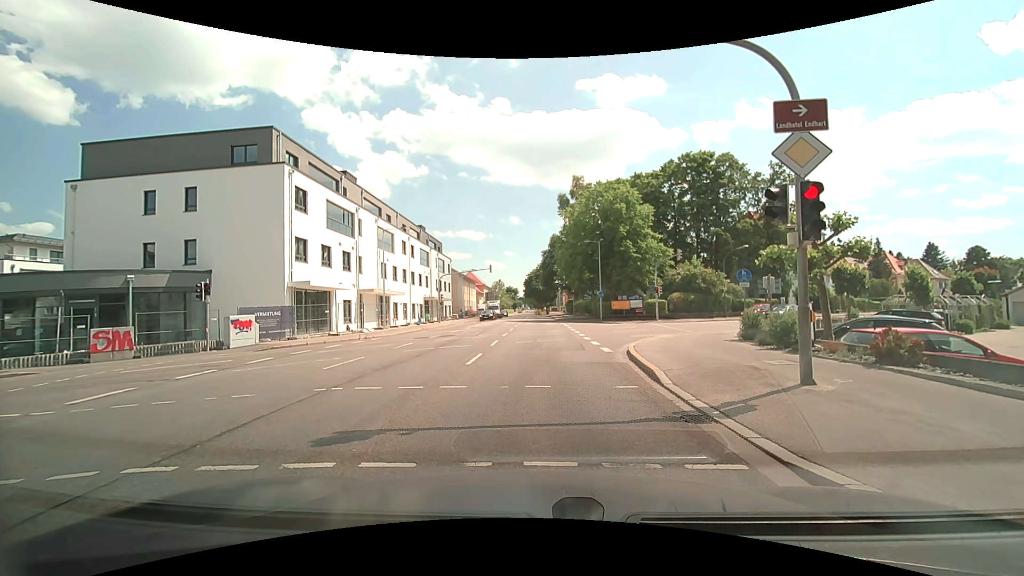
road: secondary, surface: asphalt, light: Day
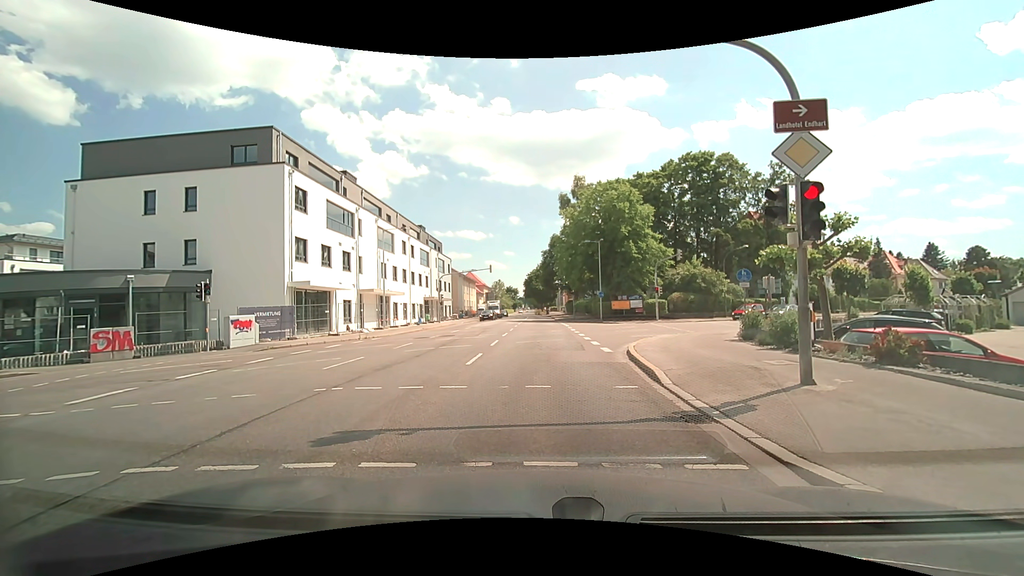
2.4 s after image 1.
(0.0, 0.0) m; 0°
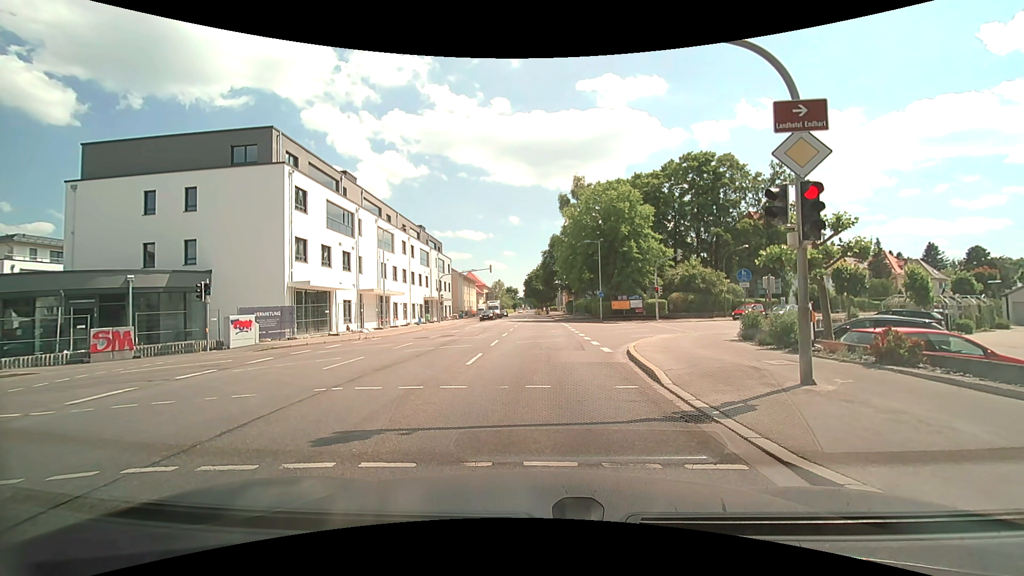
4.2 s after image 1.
(0.0, 0.0) m; 0°
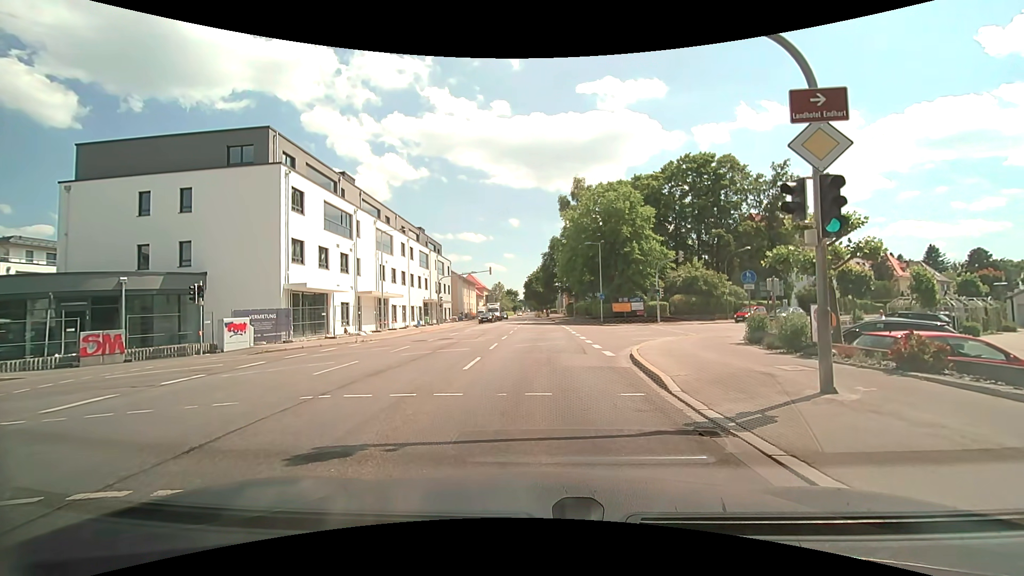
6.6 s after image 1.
(0.0, +0.6) m; 0°
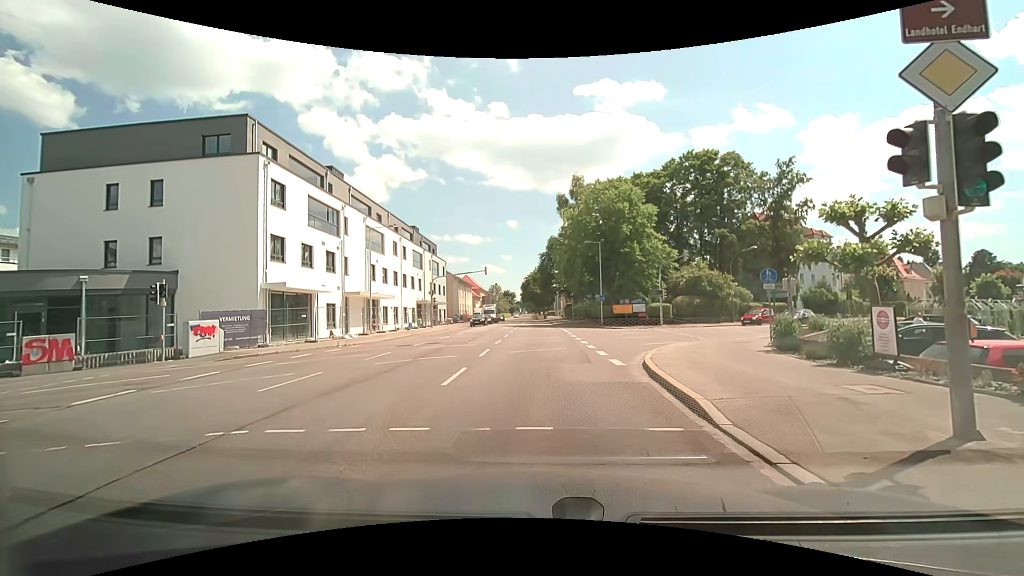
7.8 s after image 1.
(0.0, +2.4) m; 0°
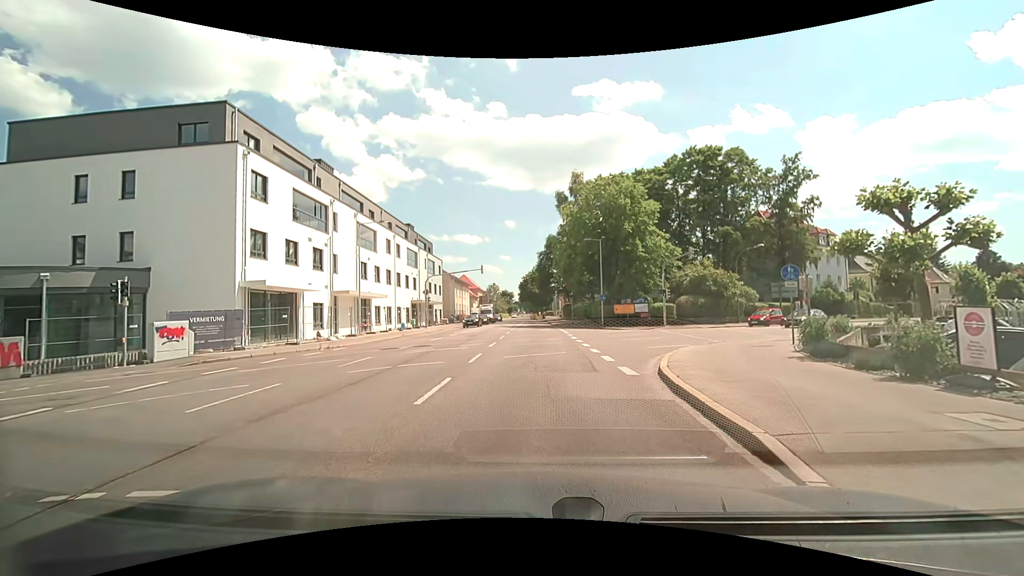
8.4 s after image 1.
(0.0, +2.0) m; 0°
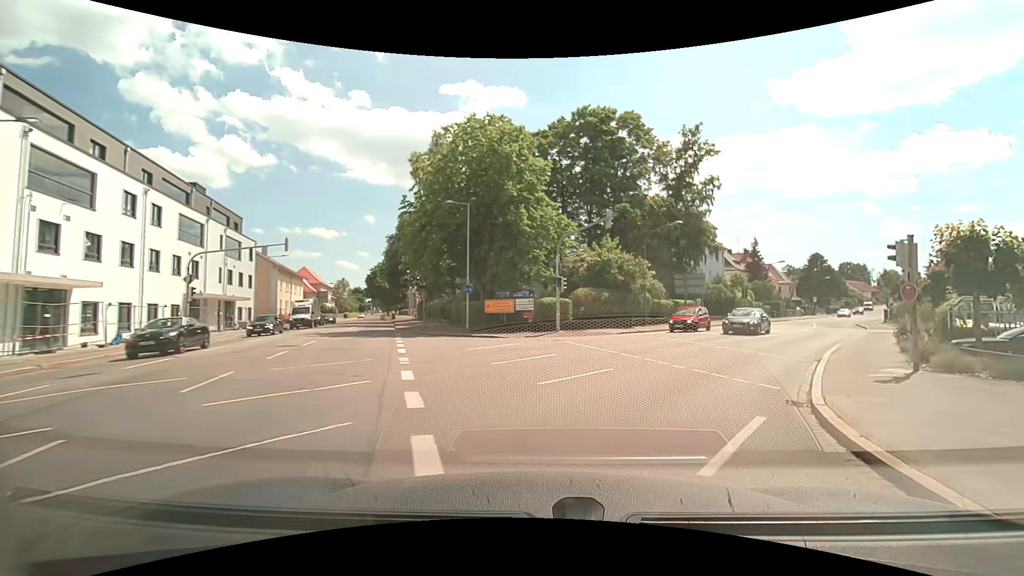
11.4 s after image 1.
(+1.1, +16.6) m; +16°
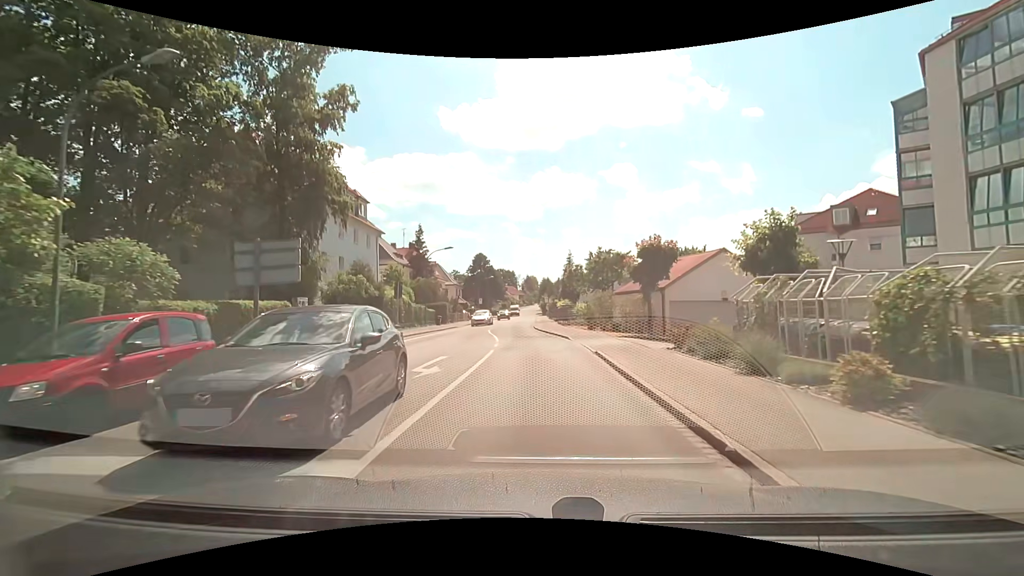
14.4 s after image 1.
(+9.4, +22.5) m; +35°
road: tertiary
(0, +10) (0, +20) (-1, +30) (-1, +40) (-2, +50) (-2, +60) (-1, +70) (-1, +80) (-1, +90) (-1, +100) m
